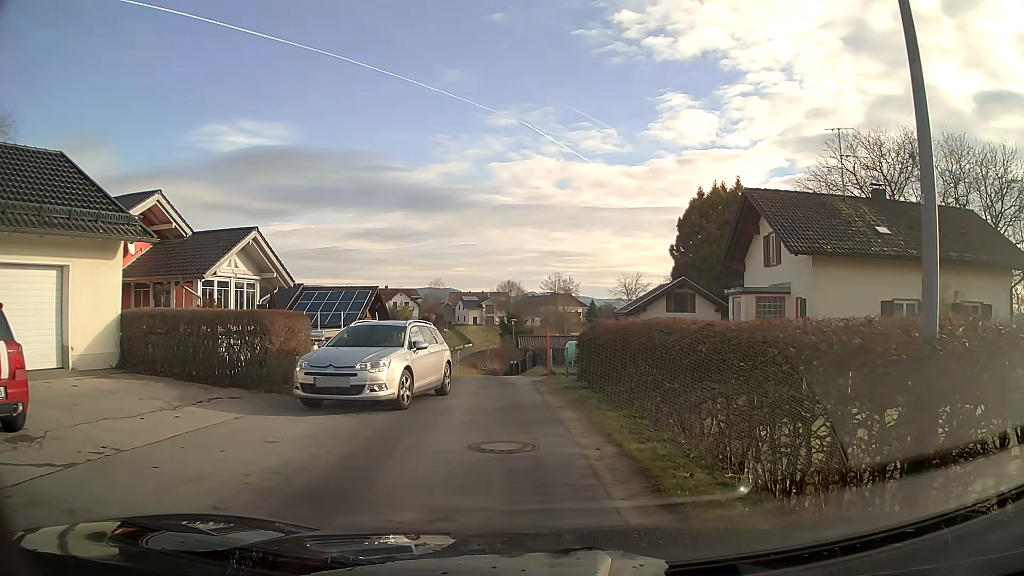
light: Day
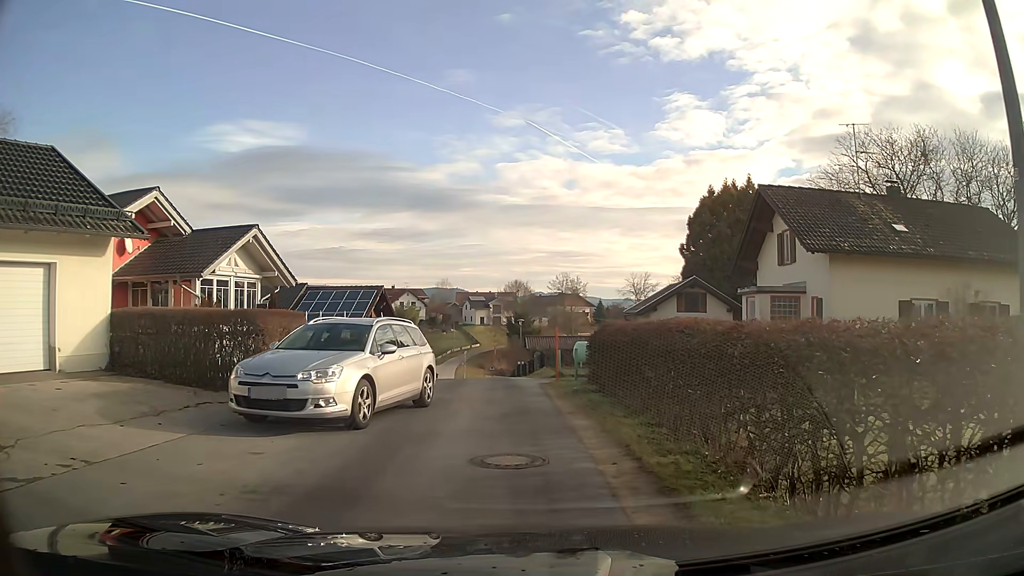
(0.0, +0.8) m; -2°
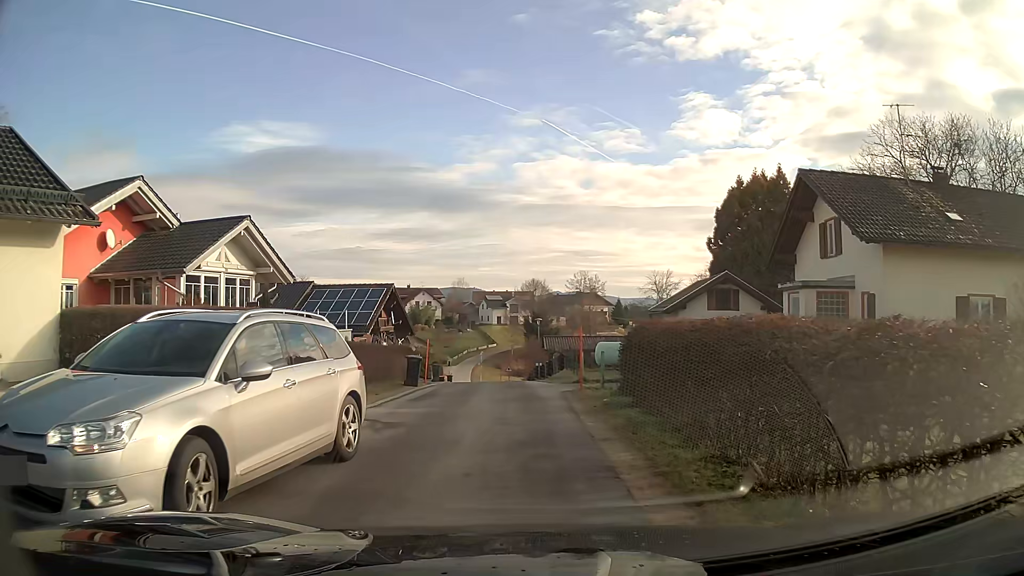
(0.0, +2.6) m; -2°
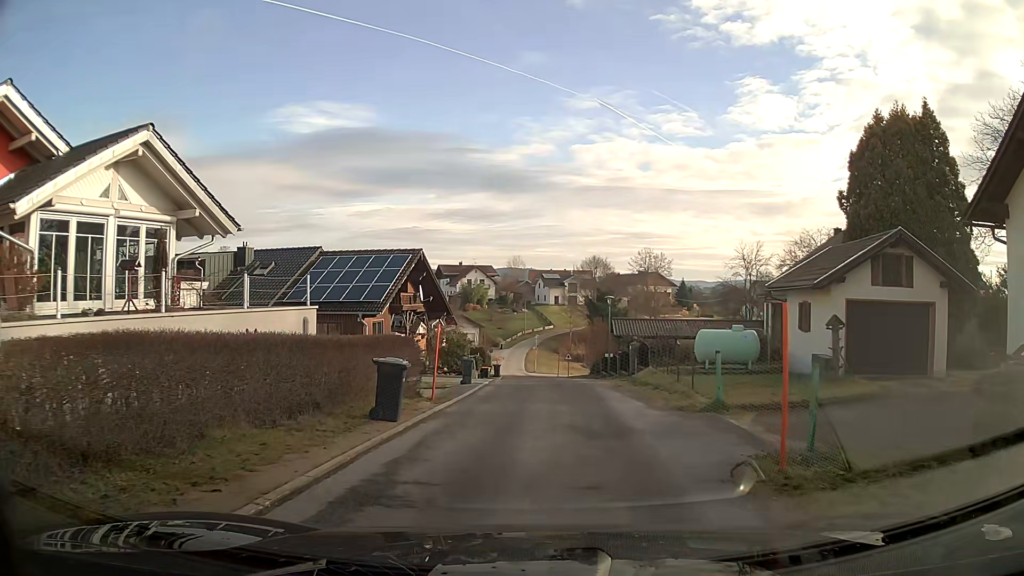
(-0.5, +10.6) m; -4°
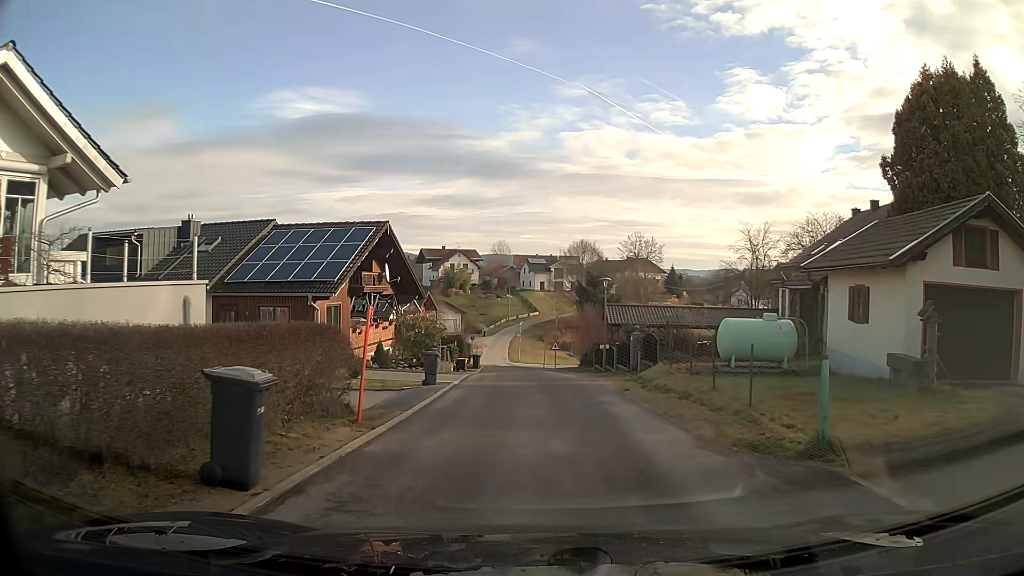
(+0.1, +5.0) m; +2°
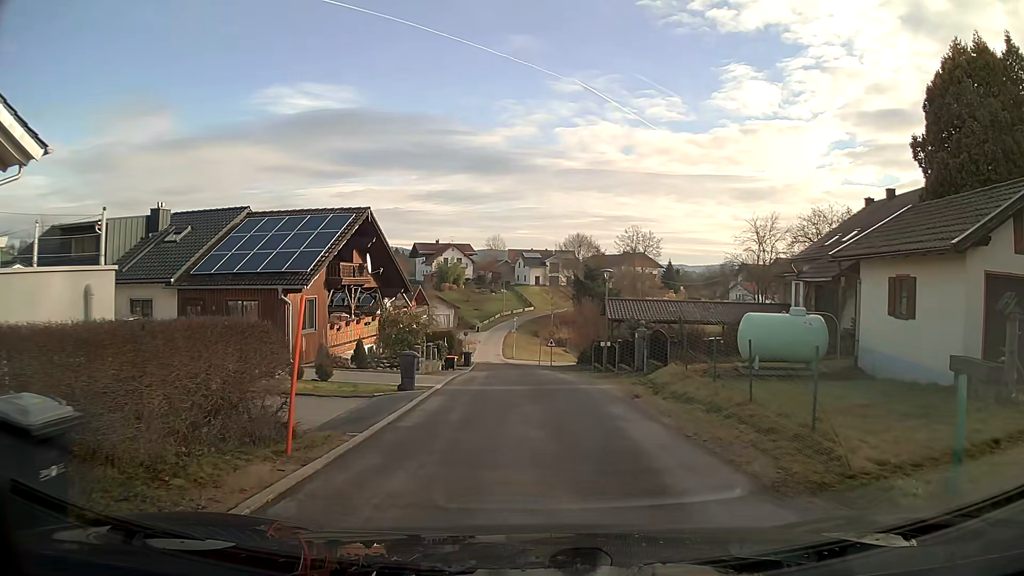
(0.0, +2.6) m; 0°
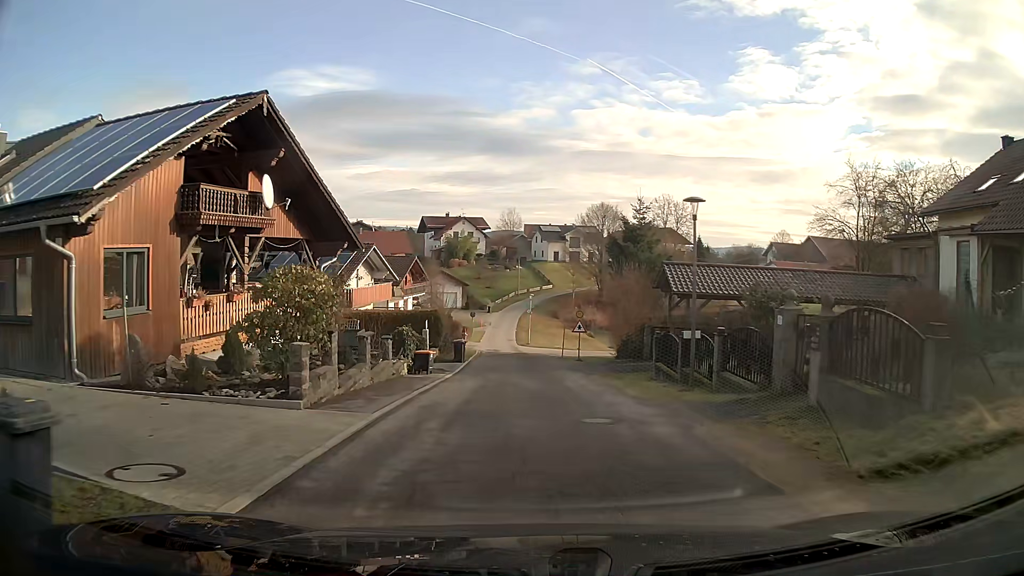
(-0.1, +13.2) m; -1°
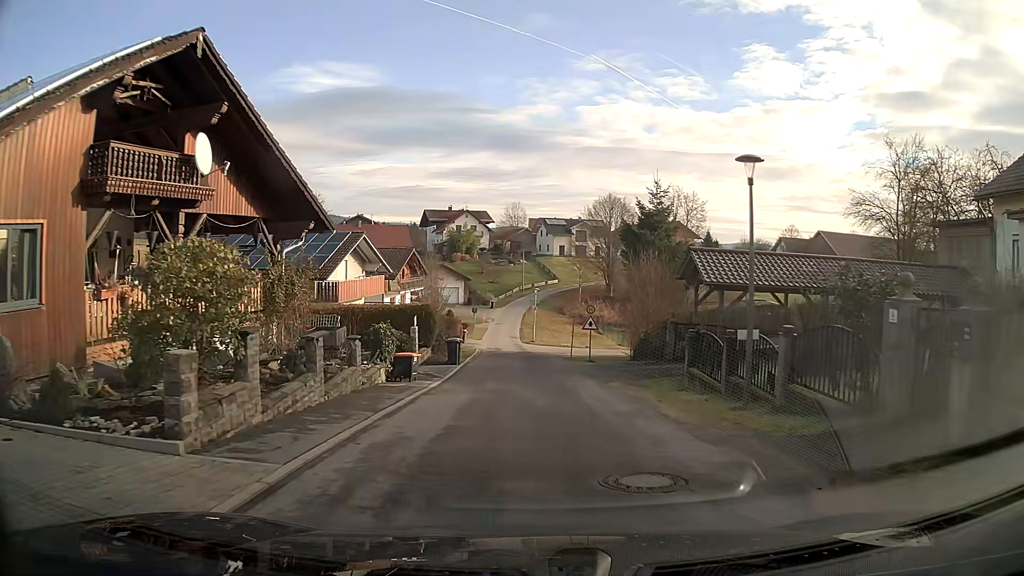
(0.0, +3.8) m; 0°
(0, +10) (0, +20) (-1, +30) (-1, +40) (-2, +50) (-3, +60) (-3, +70) (-3, +80) (-2, +90) (+1, +99) m
